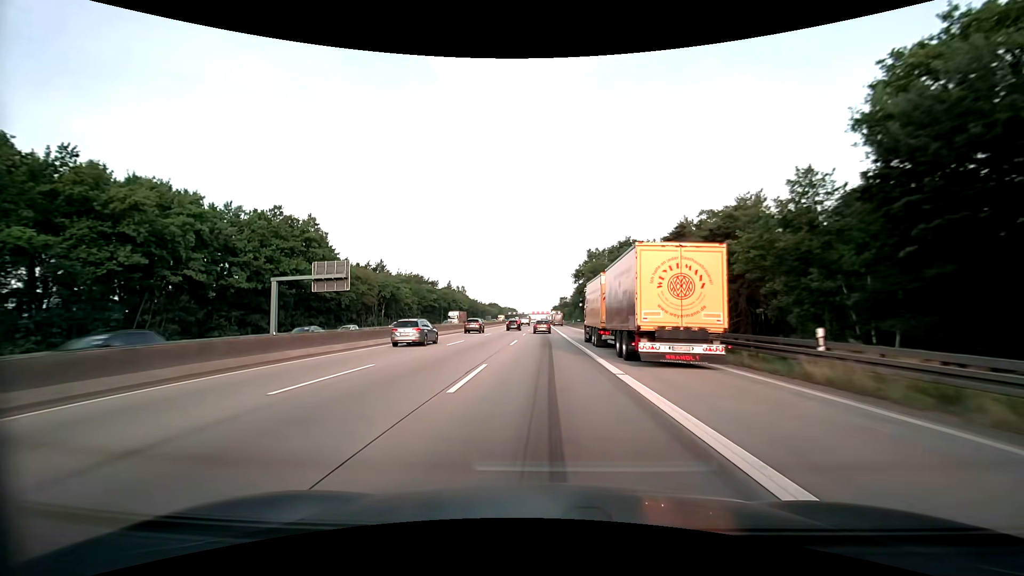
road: motorway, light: Day
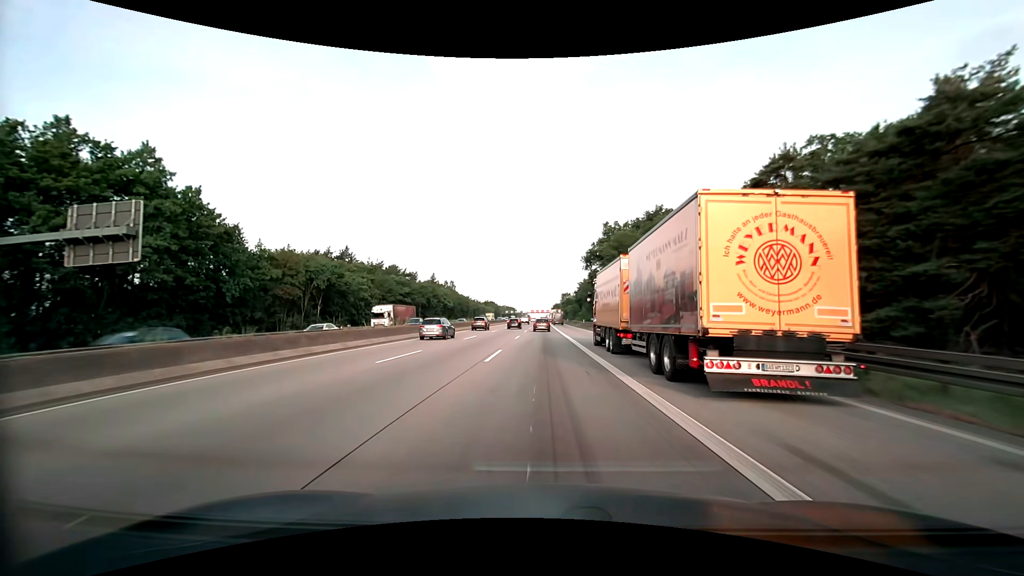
(0.0, +29.6) m; 0°
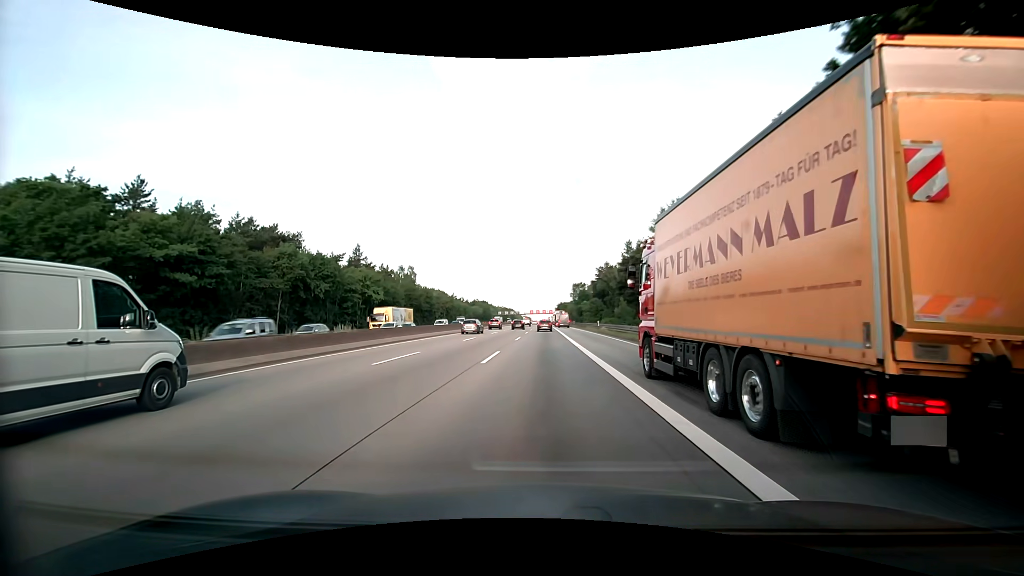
(-0.1, +72.6) m; 0°
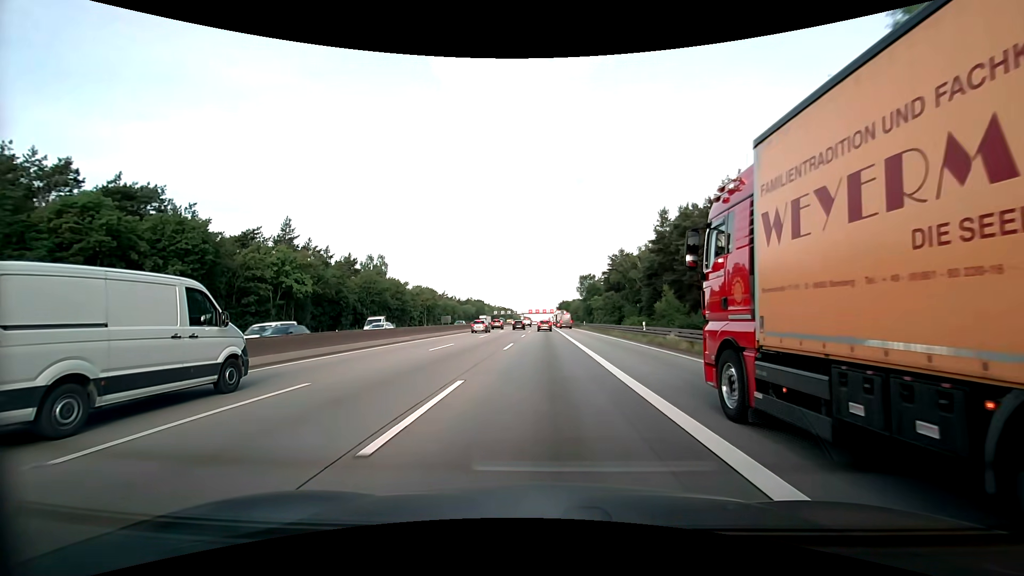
(0.0, +28.3) m; 0°
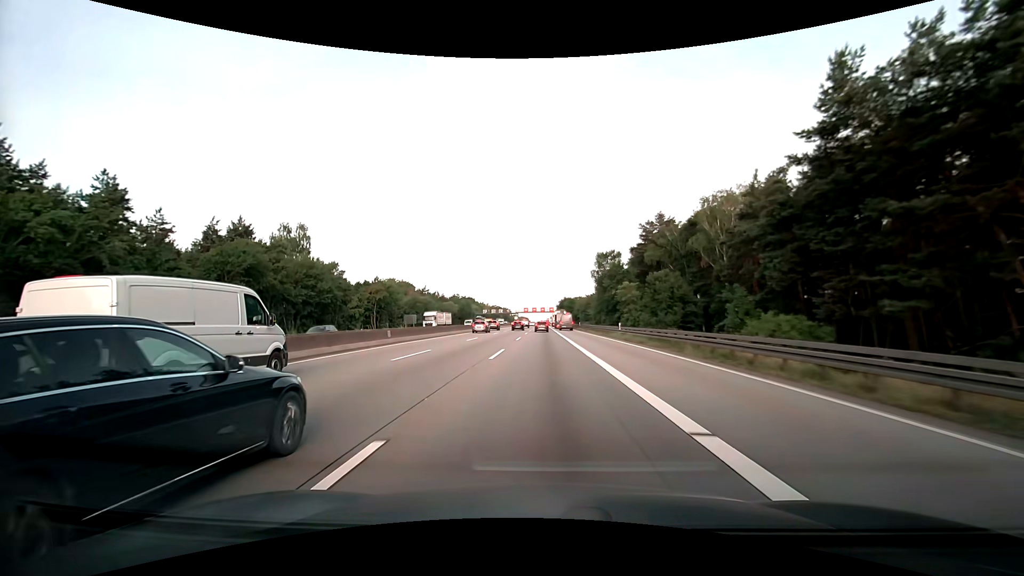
(+0.3, +41.5) m; +1°
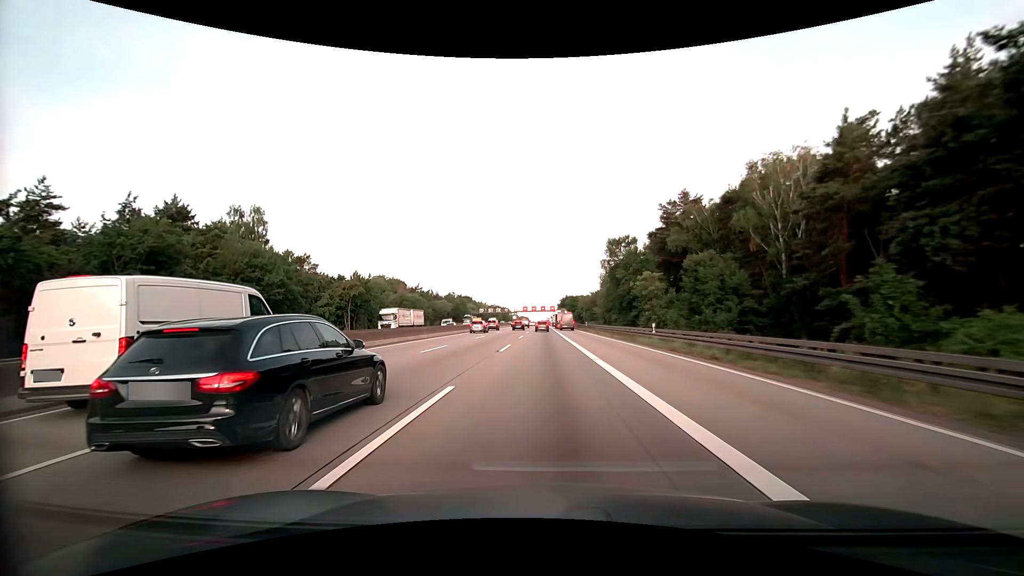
(-0.1, +13.6) m; 0°
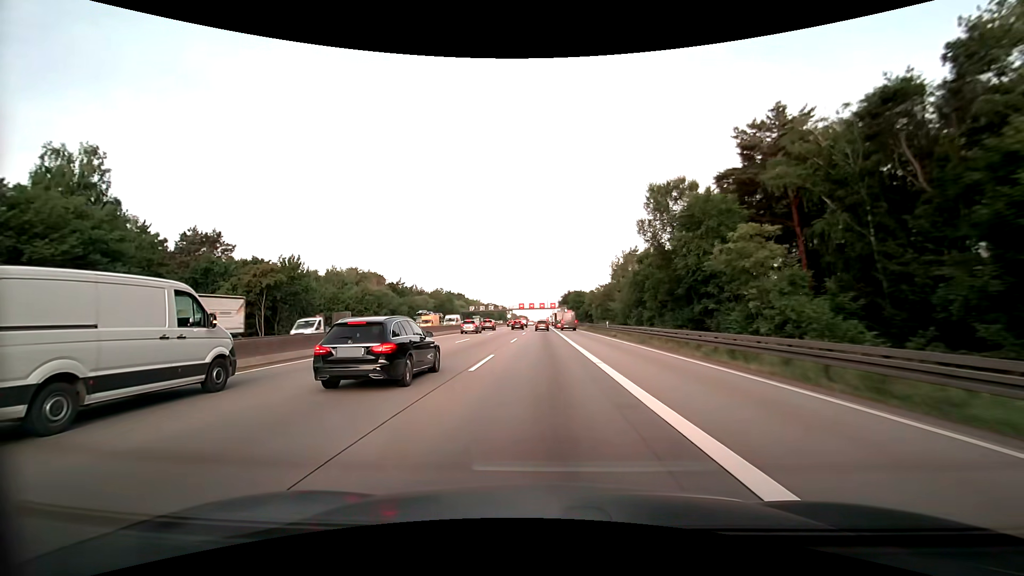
(+0.1, +26.8) m; 0°
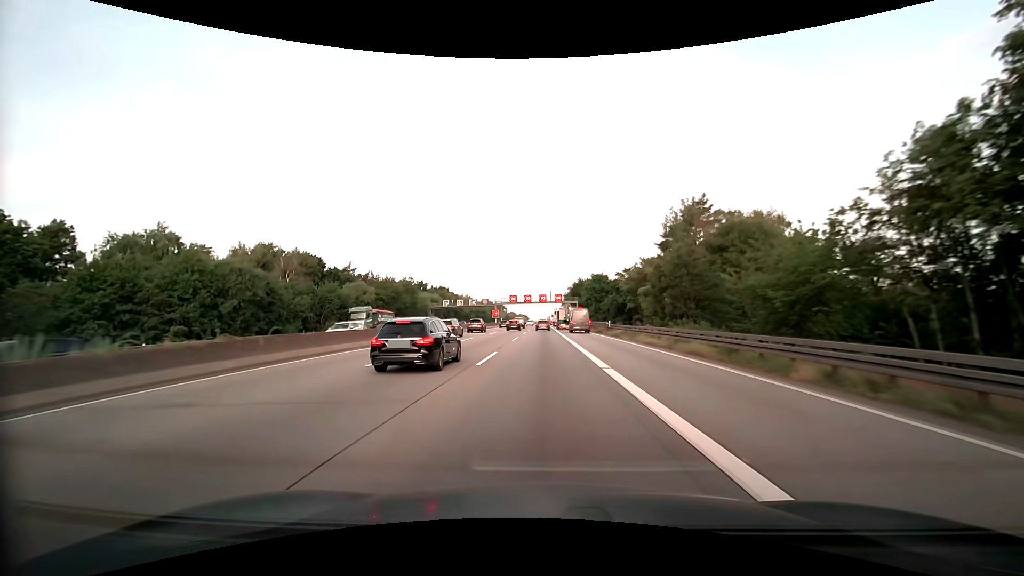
(-0.1, +52.2) m; 0°
(0, +10) (0, +20) (0, +30) (0, +40) (0, +50) (0, +60) (0, +70) (0, +80) (0, +90) (0, +100) m
